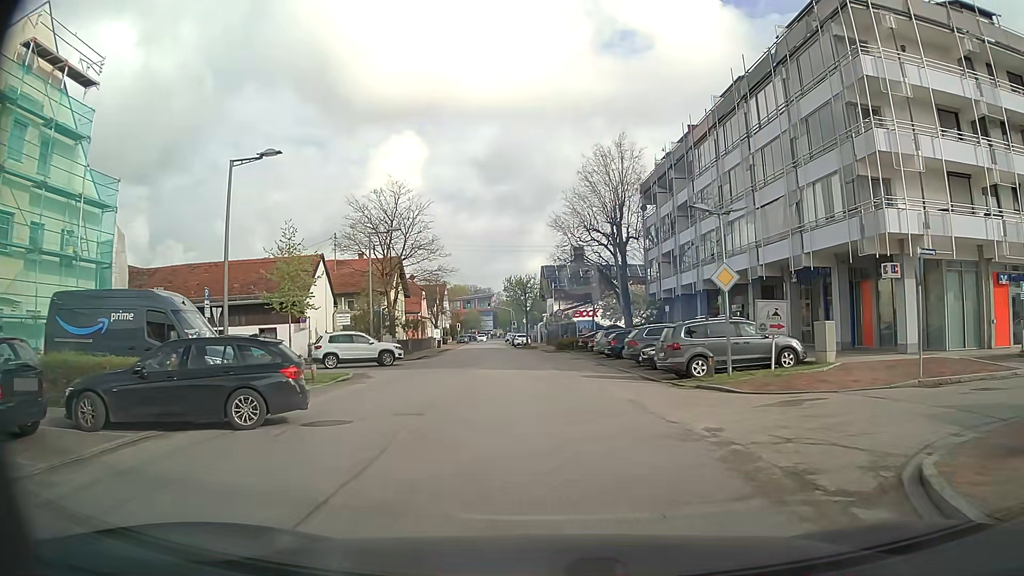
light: Day
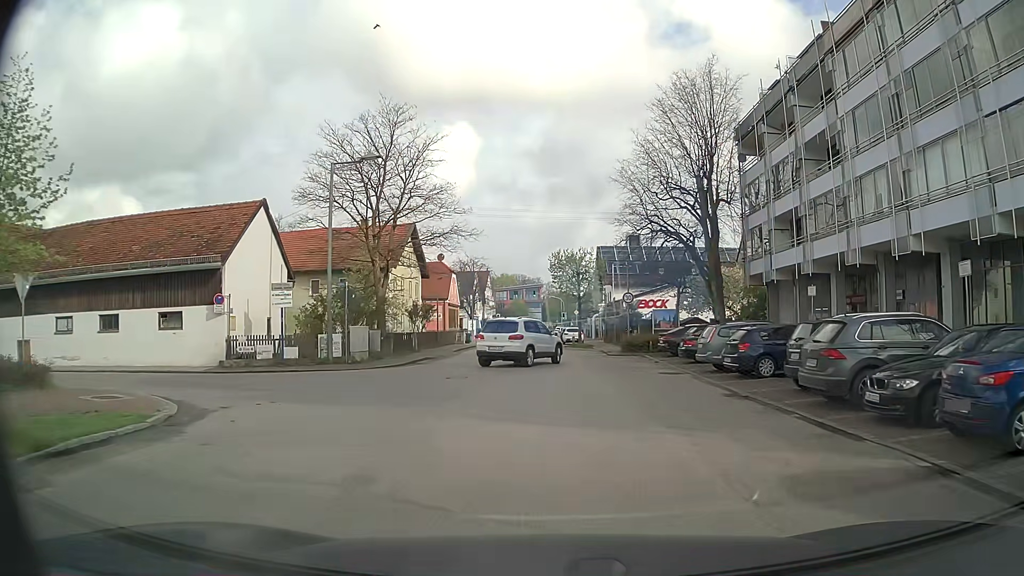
(-0.6, +15.8) m; -4°
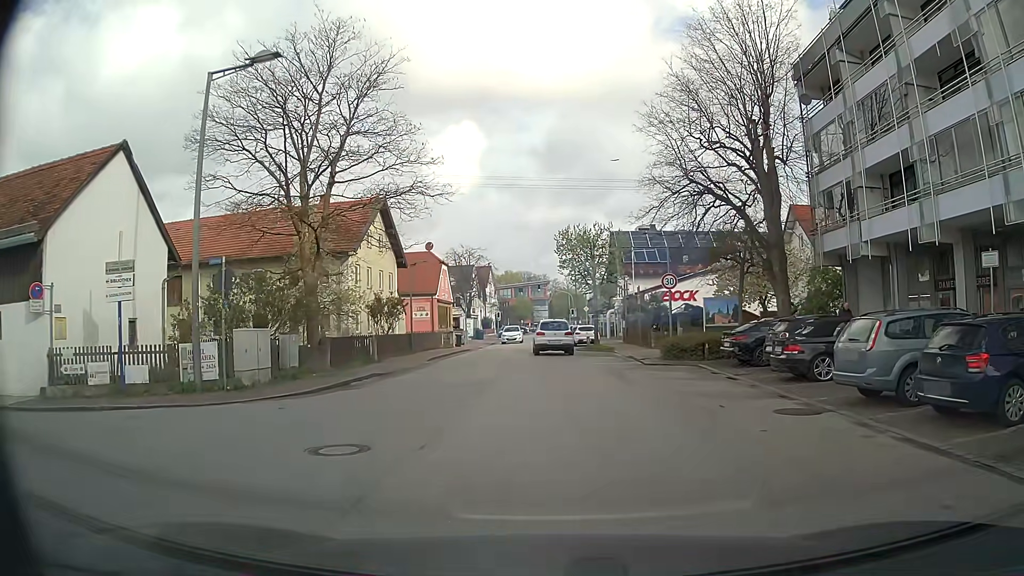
(-0.1, +10.1) m; -1°
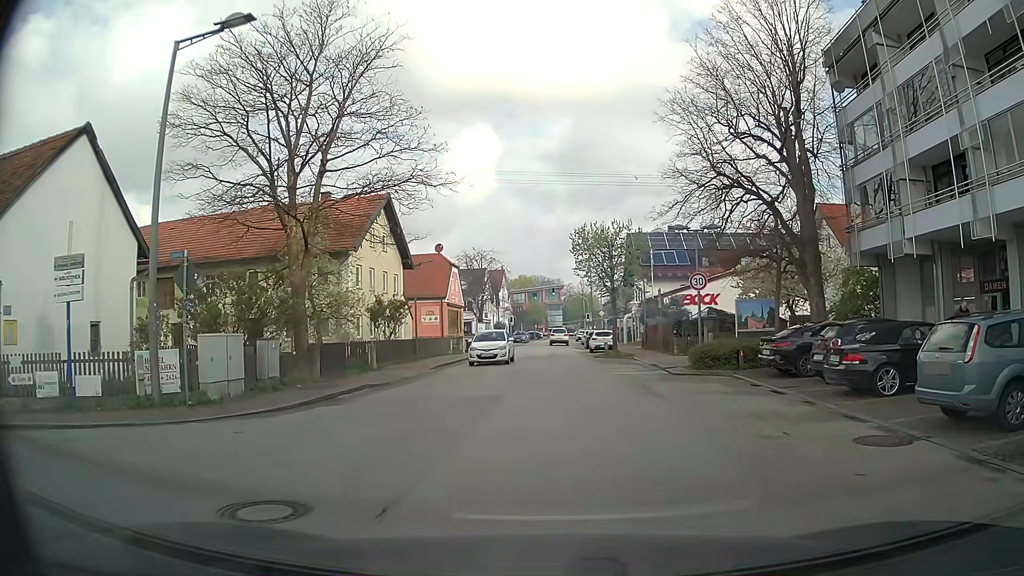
(-0.1, +2.3) m; -2°
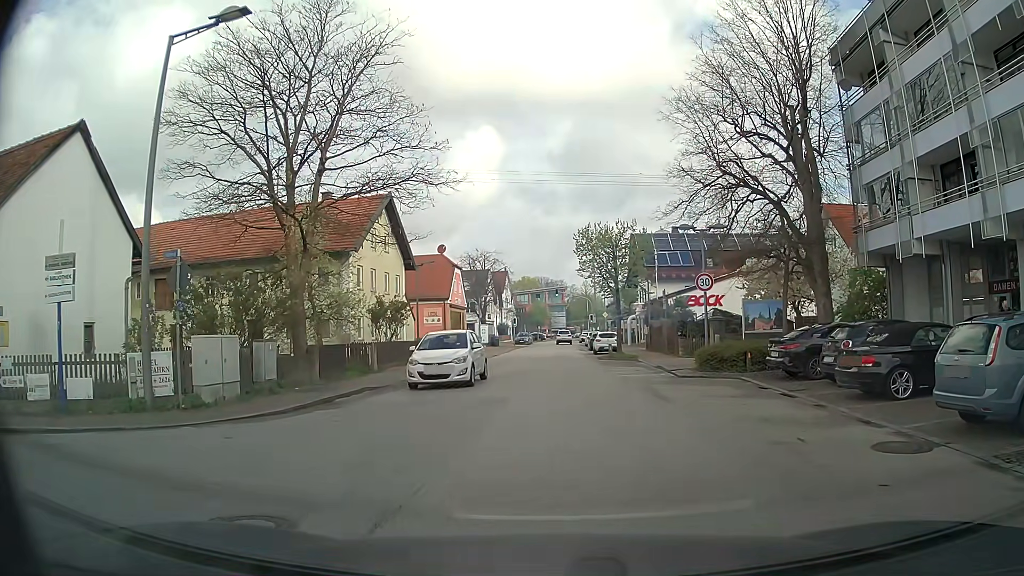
(0.0, +0.4) m; 0°
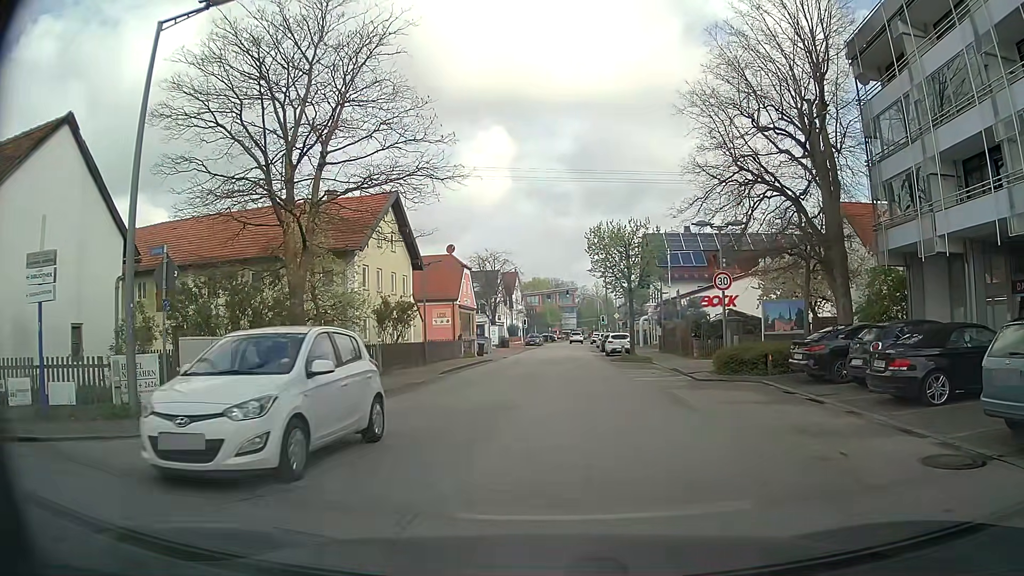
(0.0, +1.0) m; 0°
